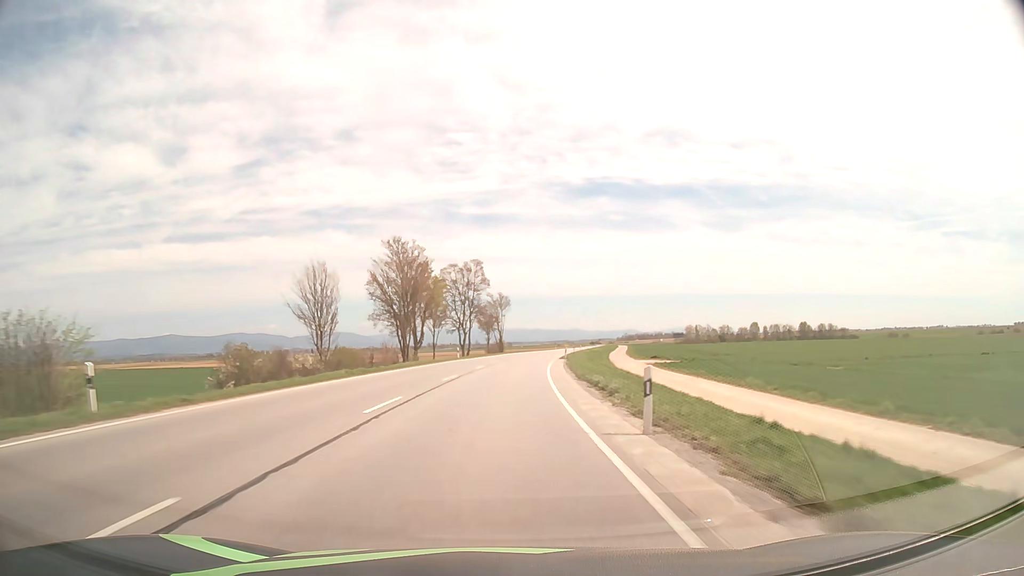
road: primary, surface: asphalt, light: Day
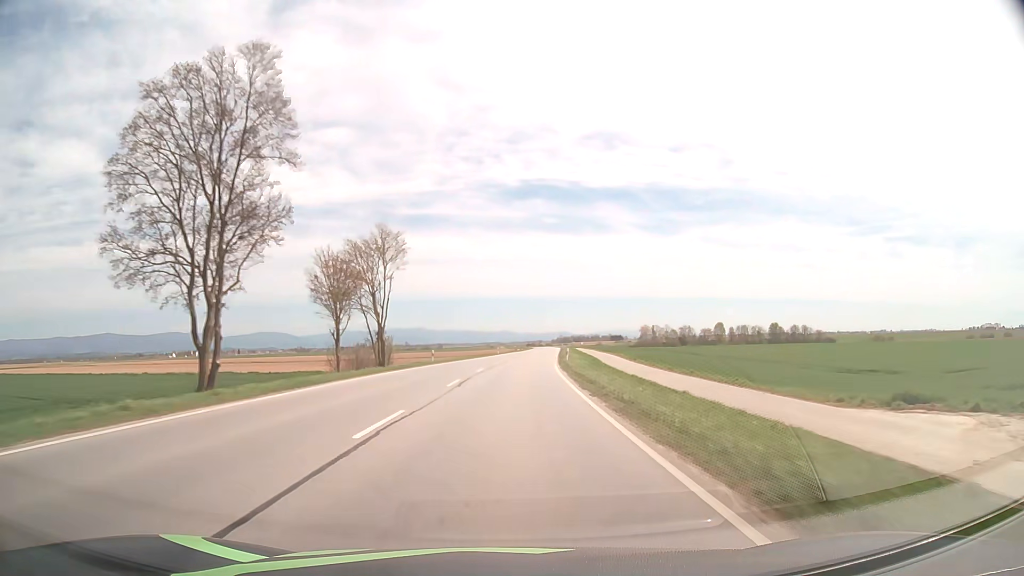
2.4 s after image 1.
(+3.1, +63.6) m; +6°
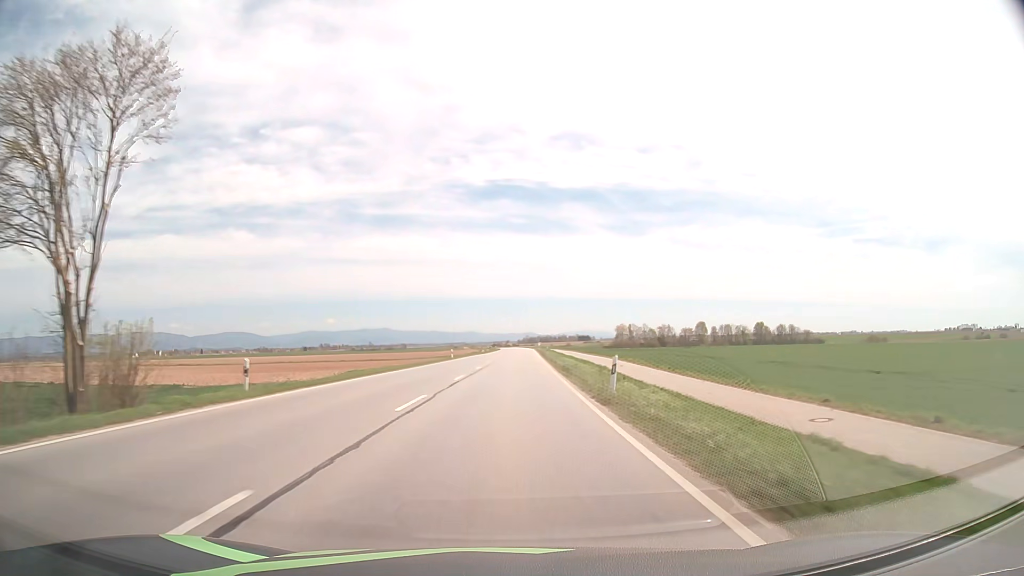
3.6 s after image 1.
(+0.9, +31.8) m; +3°
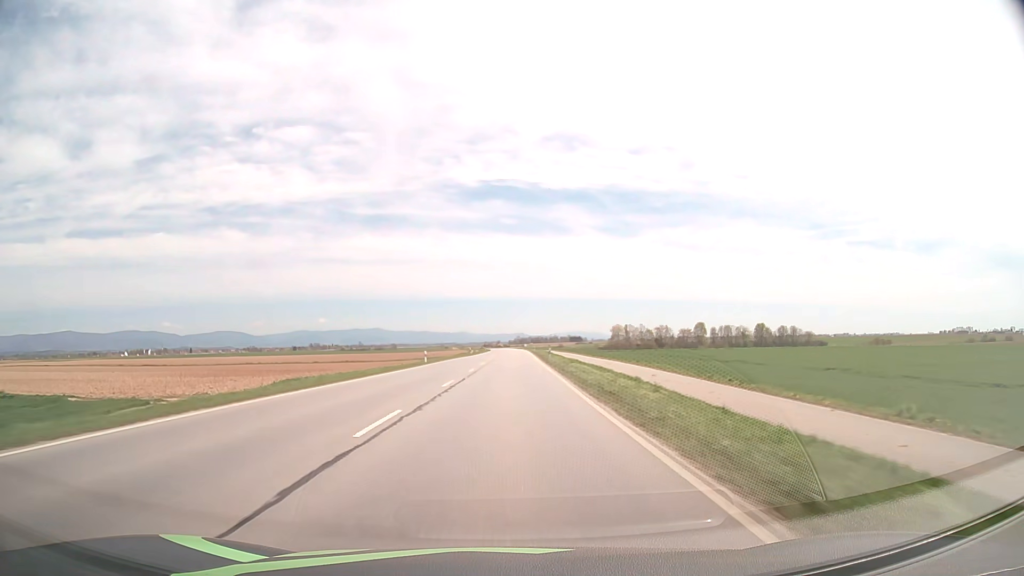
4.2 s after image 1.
(+0.1, +15.9) m; +1°
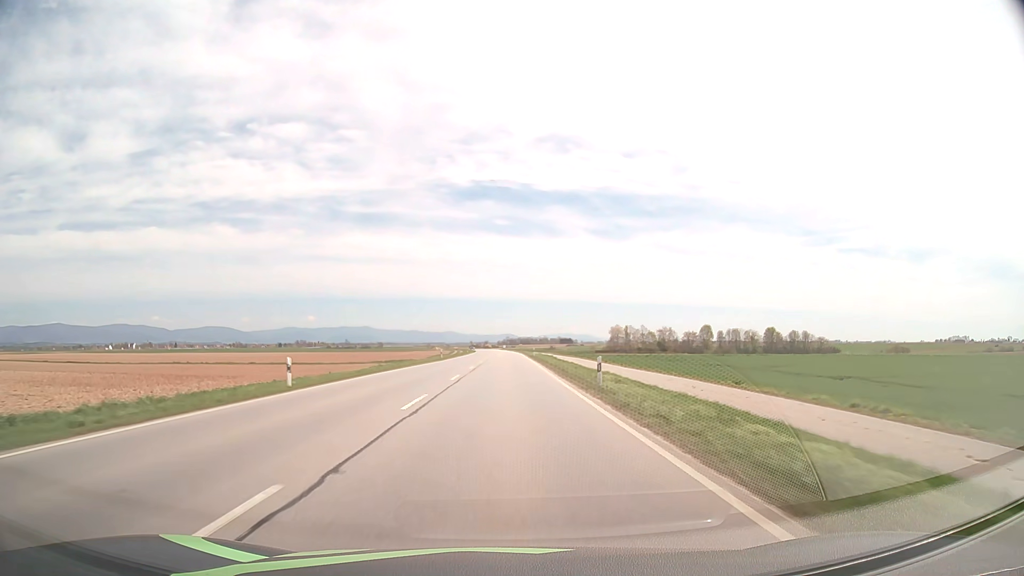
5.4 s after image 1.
(+0.2, +31.8) m; +1°
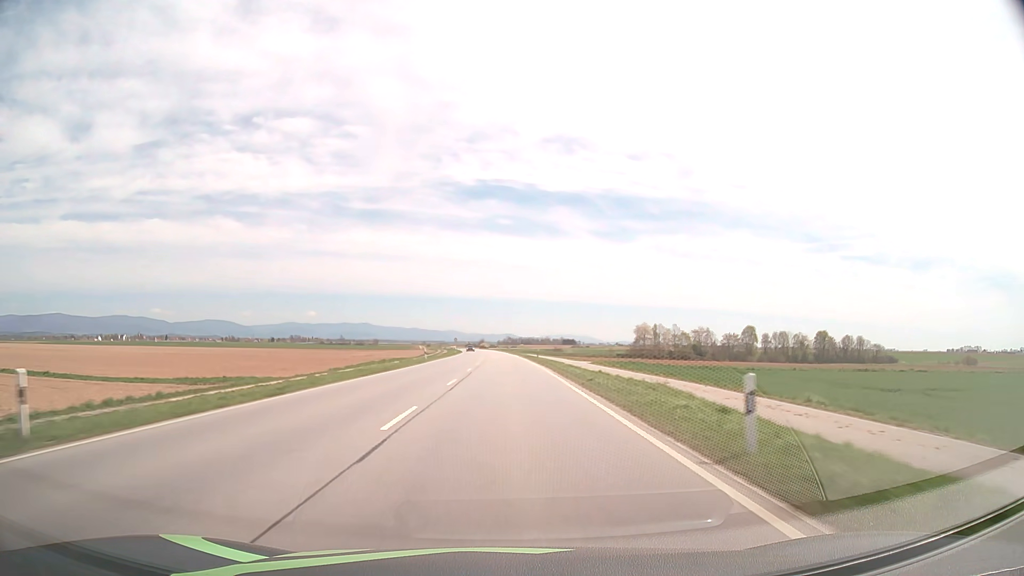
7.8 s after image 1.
(+0.3, +63.6) m; 0°
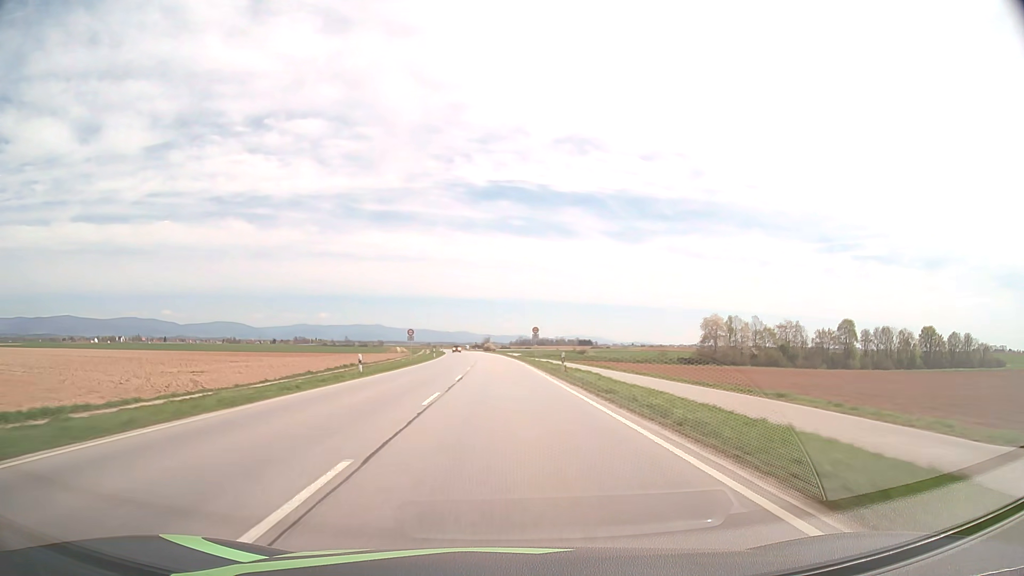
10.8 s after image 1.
(-0.5, +79.5) m; -1°
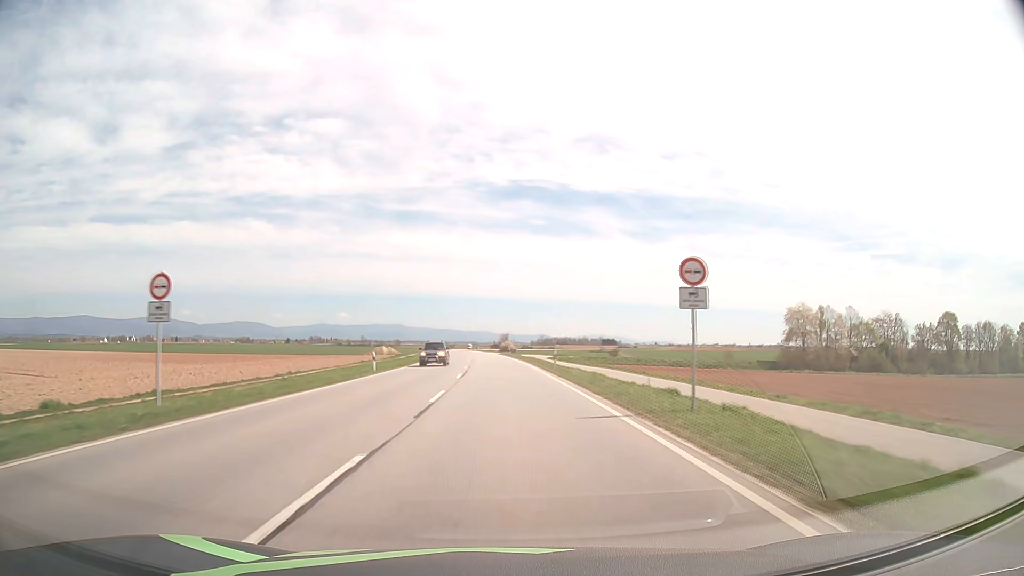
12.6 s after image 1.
(-0.6, +47.8) m; -2°
(0, +10) (0, +20) (0, +30) (-1, +40) (-1, +50) (-1, +60) (-2, +70) (-2, +80) (-3, +90) (-3, +100) m
